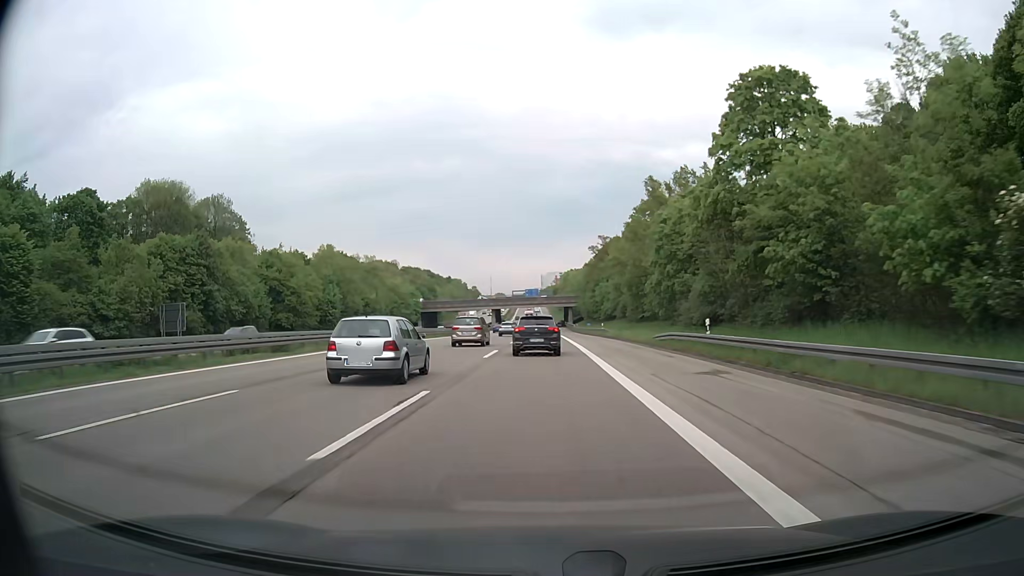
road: motorway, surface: asphalt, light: Day
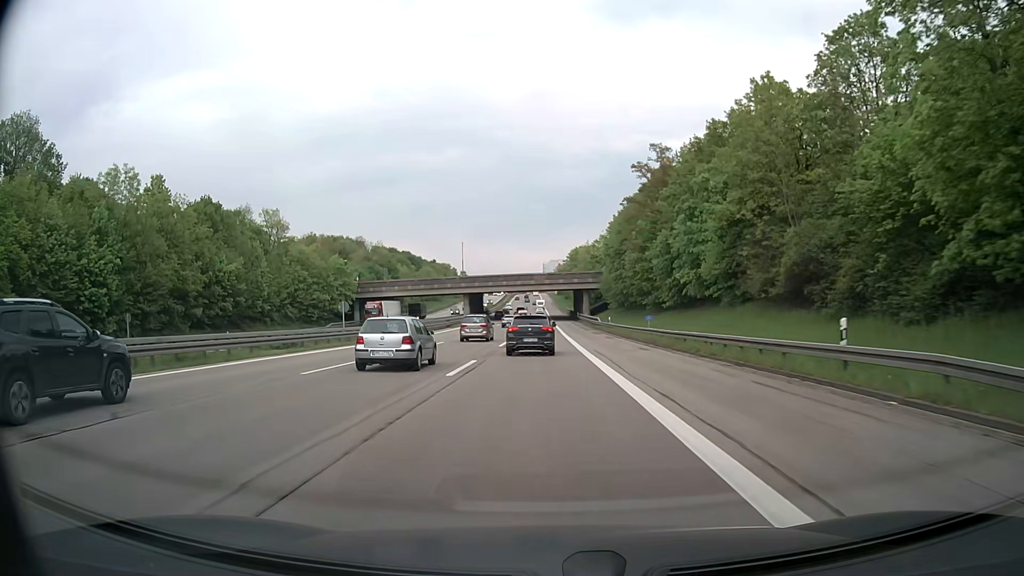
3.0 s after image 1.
(-0.4, +62.6) m; 0°
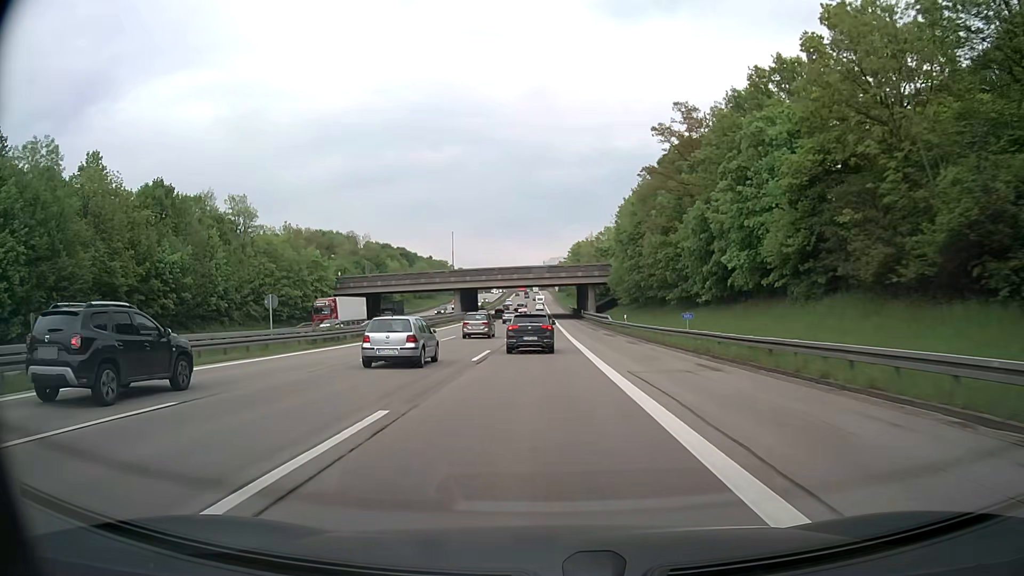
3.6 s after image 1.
(0.0, +12.4) m; 0°
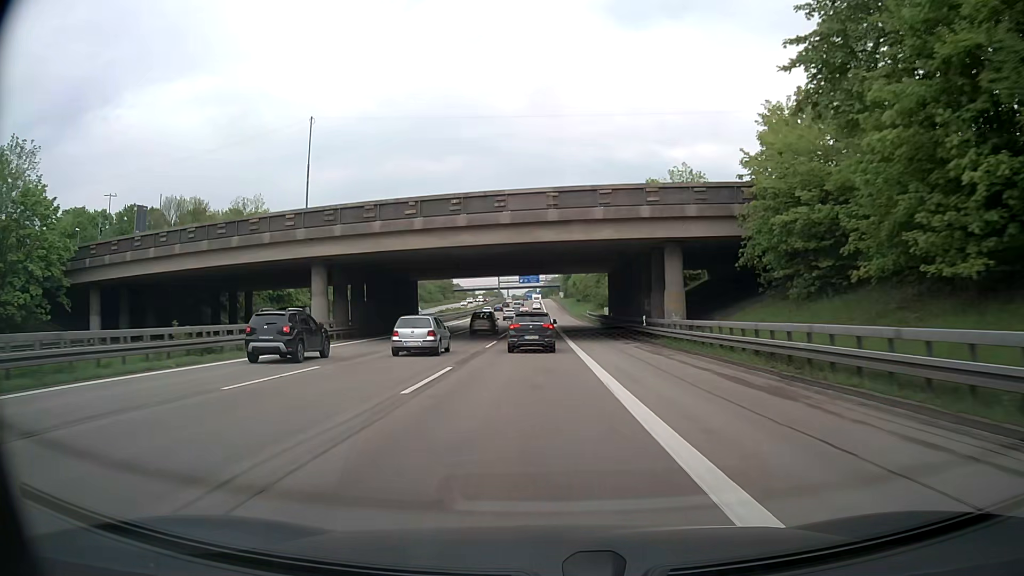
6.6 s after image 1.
(-0.1, +63.7) m; 0°
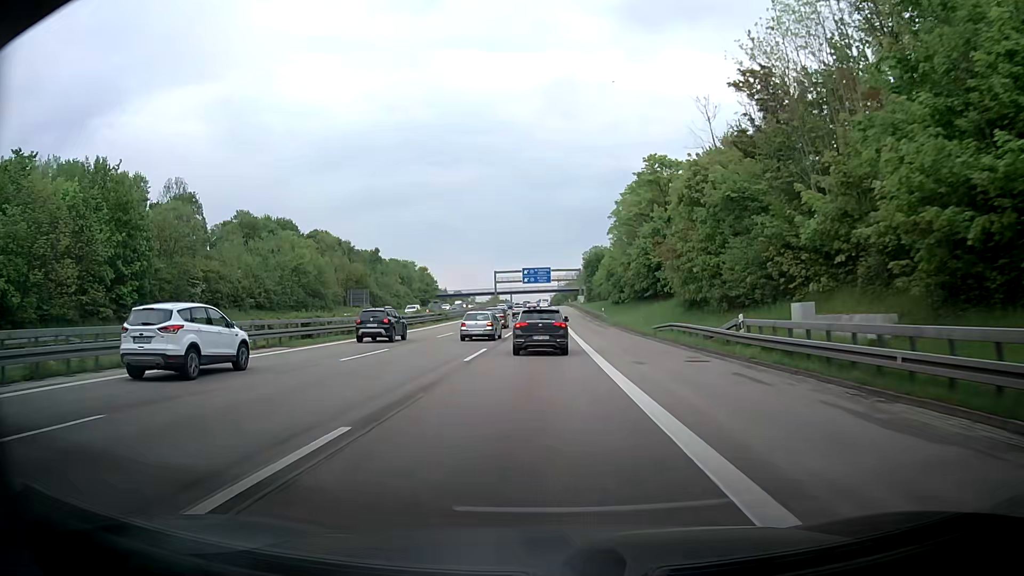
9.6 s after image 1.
(-0.3, +64.6) m; -1°
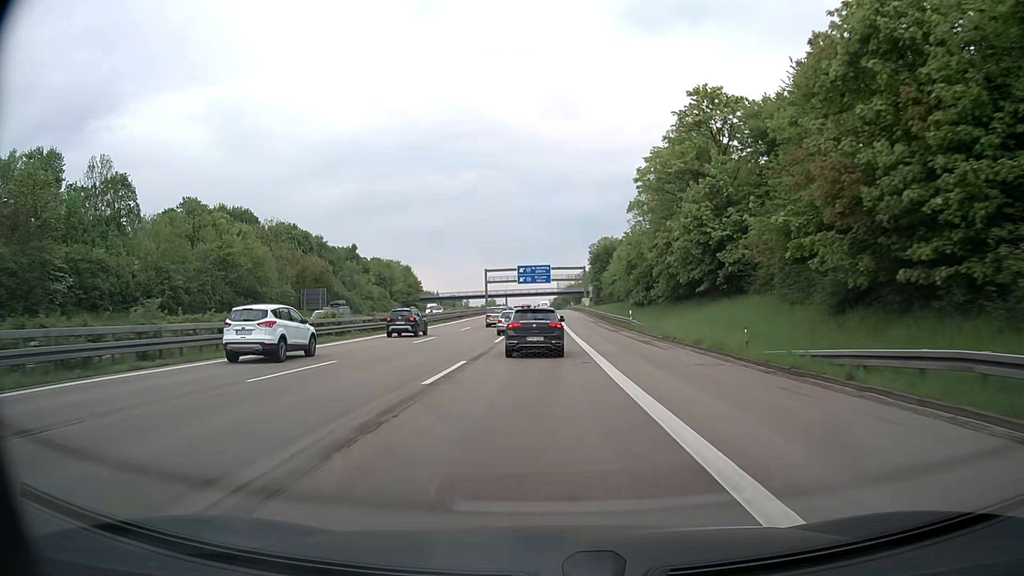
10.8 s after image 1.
(+0.1, +24.7) m; 0°
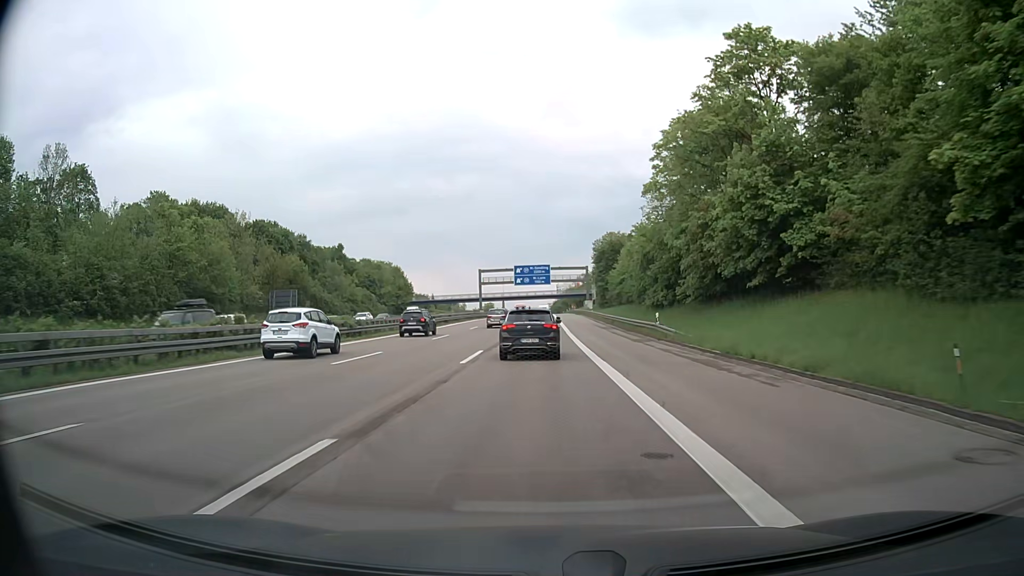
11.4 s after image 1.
(0.0, +12.0) m; 0°
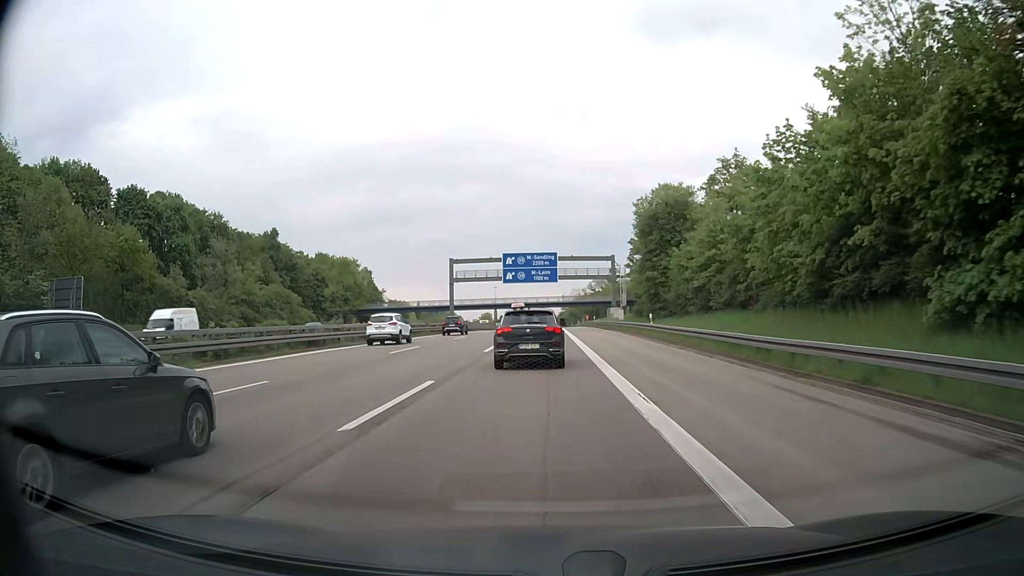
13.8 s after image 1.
(0.0, +47.1) m; 0°
(0, +10) (0, +20) (0, +30) (0, +40) (0, +50) (0, +60) (0, +70) (0, +80) (0, +90) (0, +100) m
